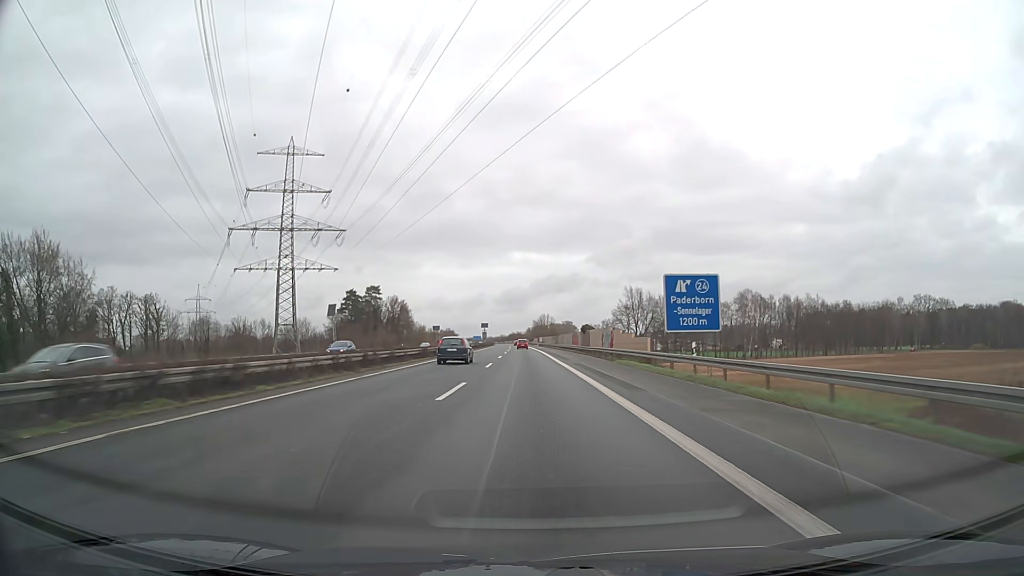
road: motorway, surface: asphalt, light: Day
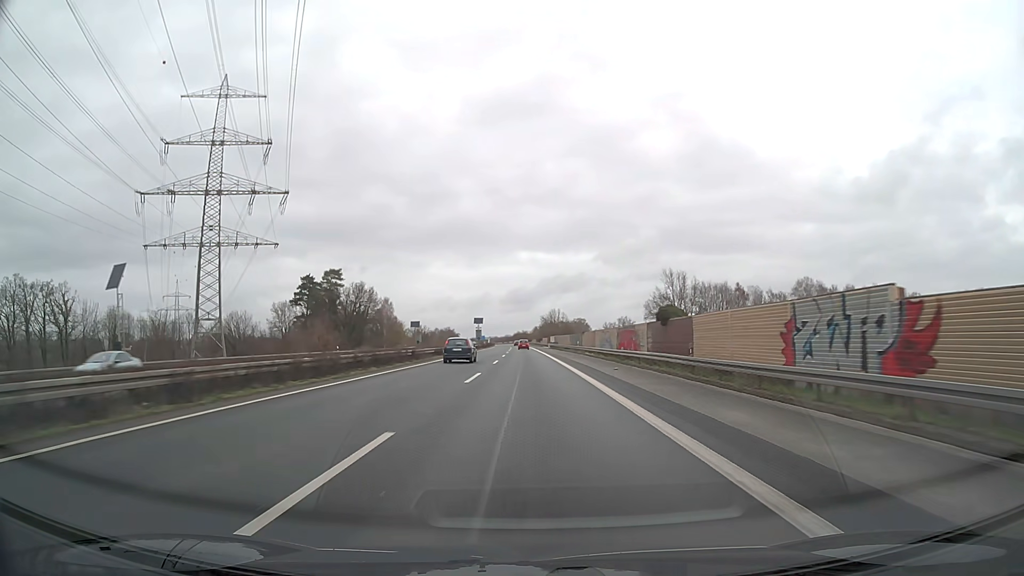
(-0.2, +47.4) m; -1°
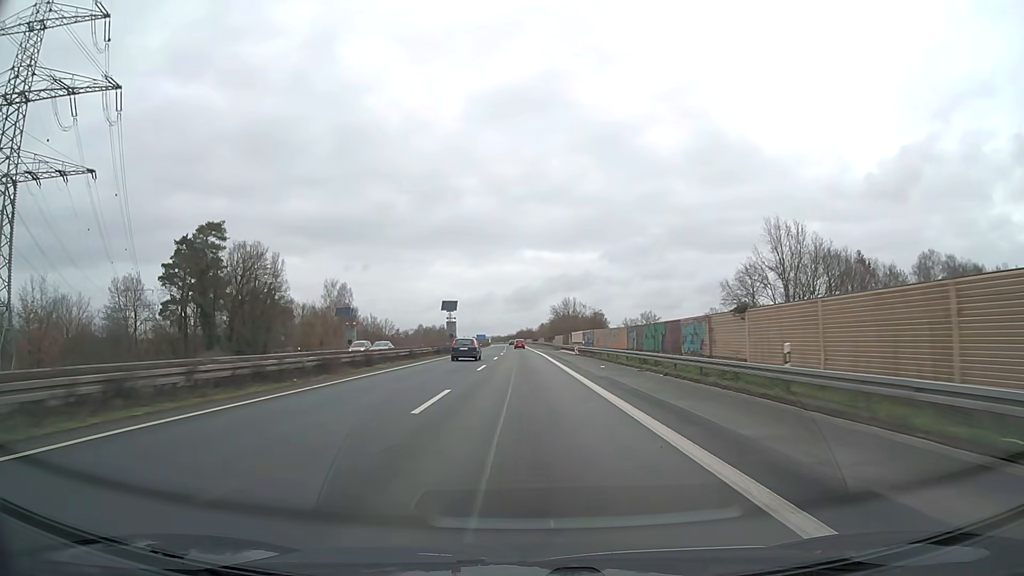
(-0.2, +63.2) m; 0°
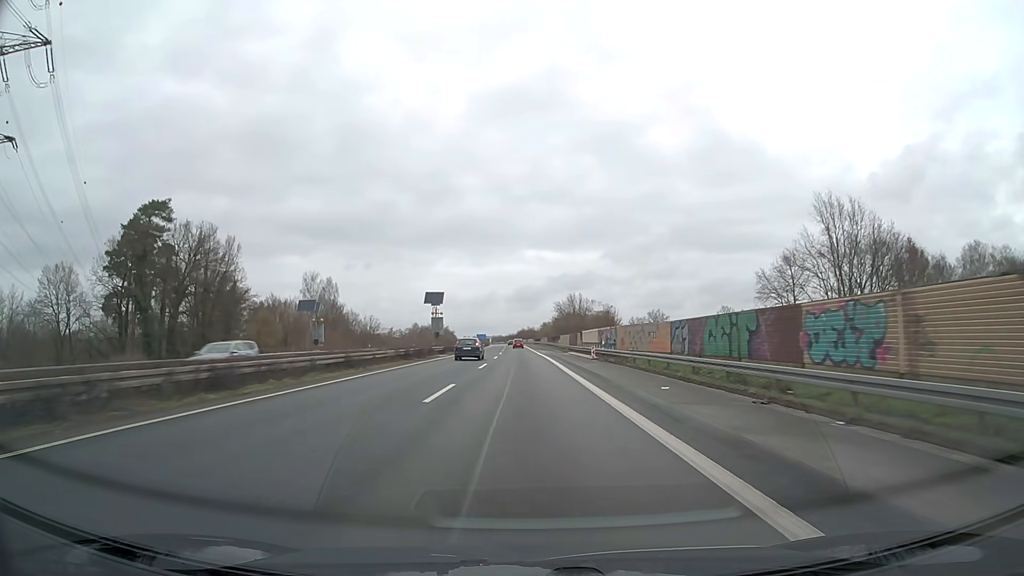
(0.0, +15.8) m; 0°
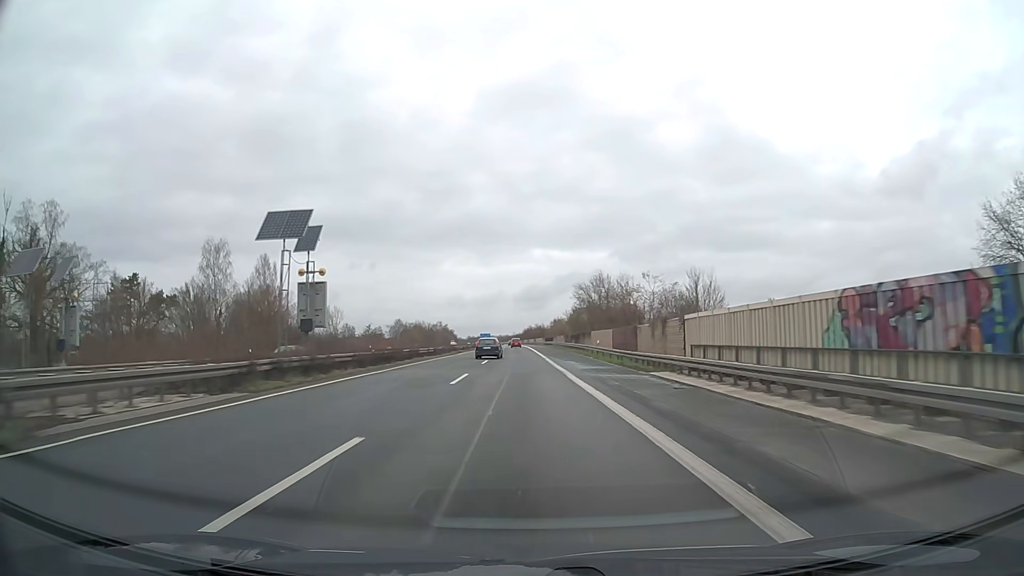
(-0.2, +47.4) m; 0°
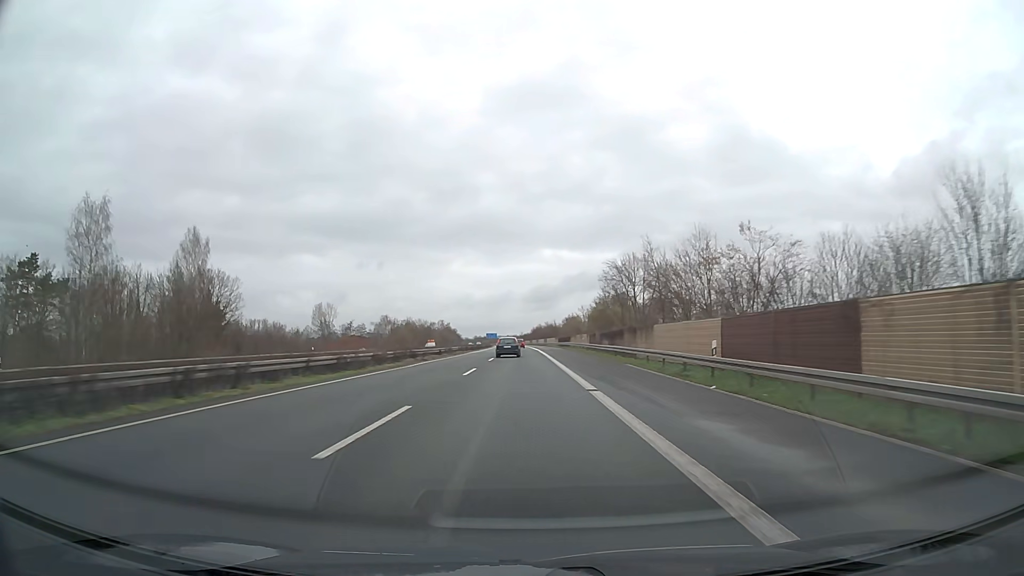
(-0.2, +31.6) m; -1°
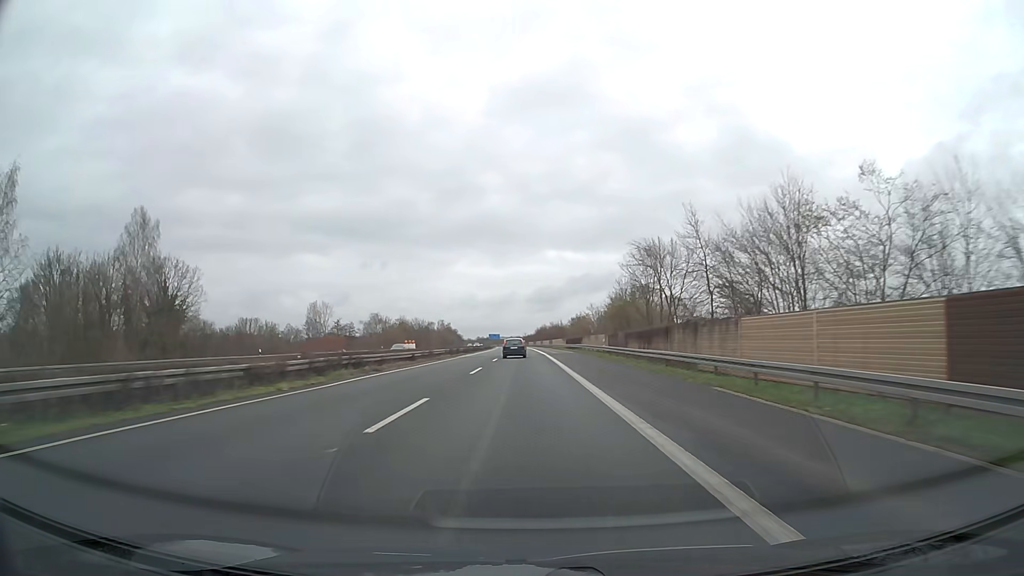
(0.0, +15.8) m; 0°
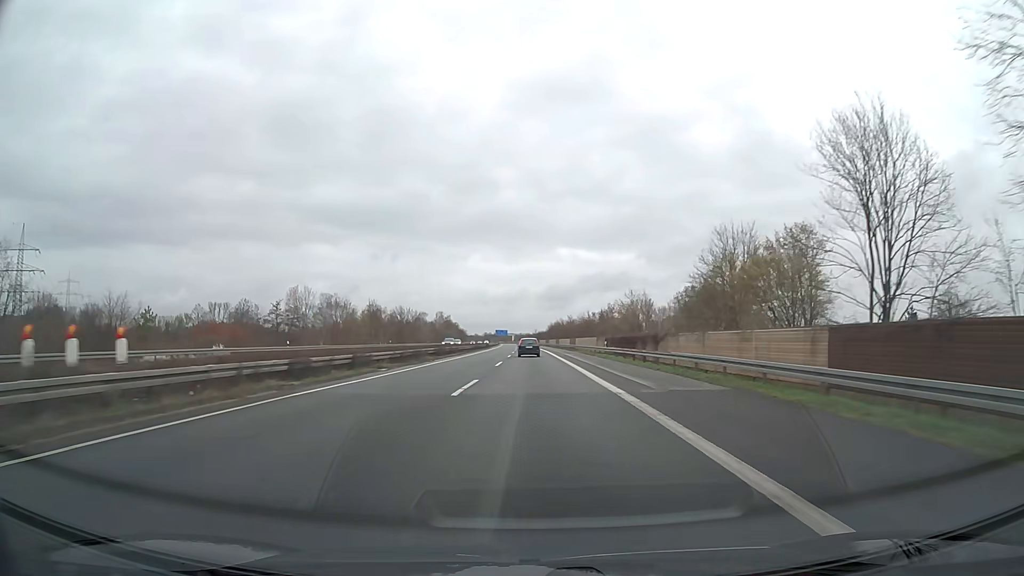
(-0.5, +47.4) m; -1°
(0, +10) (0, +20) (0, +30) (0, +40) (0, +50) (0, +60) (0, +70) (0, +80) (0, +90) (0, +100) m
